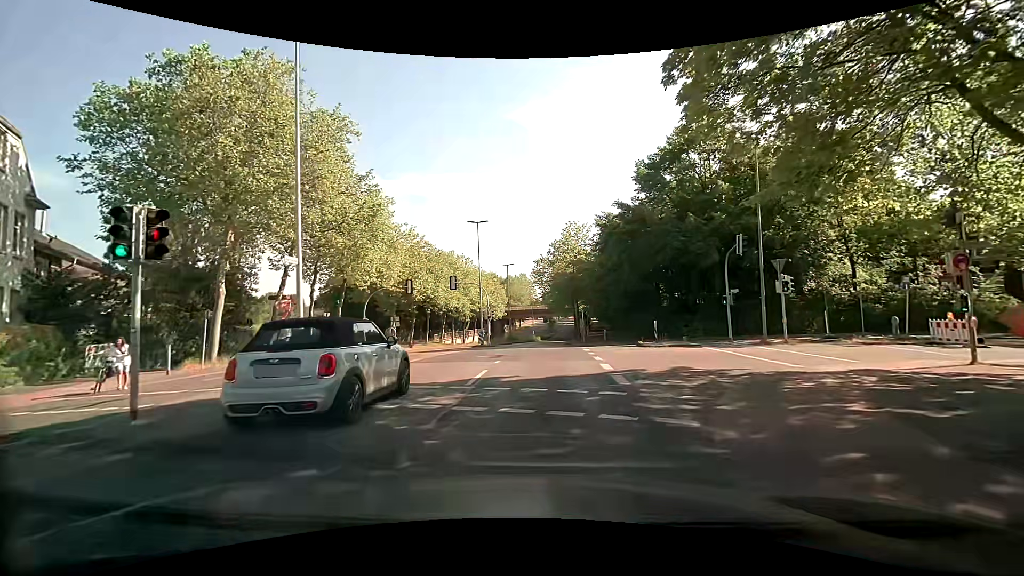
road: tertiary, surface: asphalt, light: Day
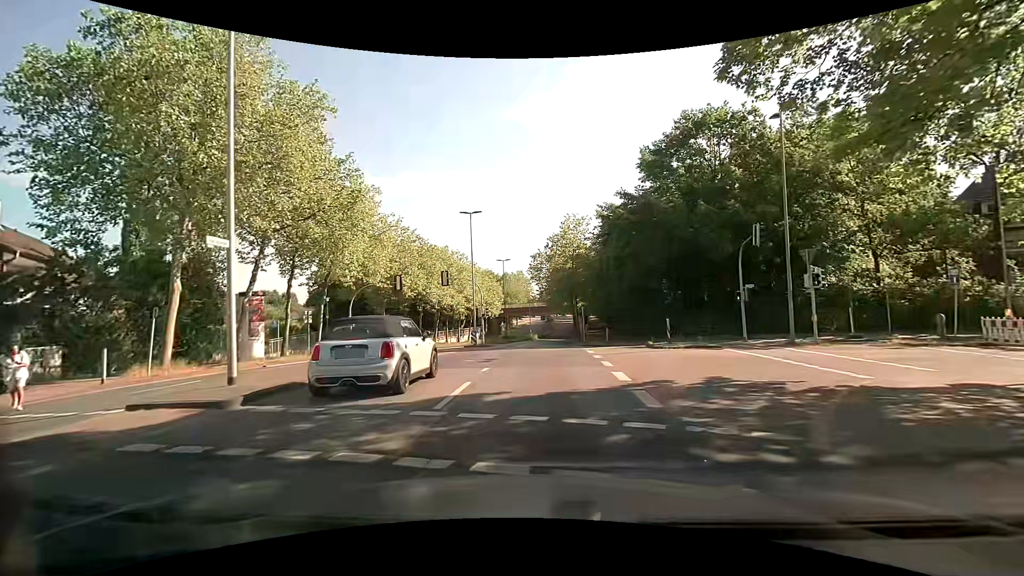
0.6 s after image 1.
(0.0, +3.0) m; +1°
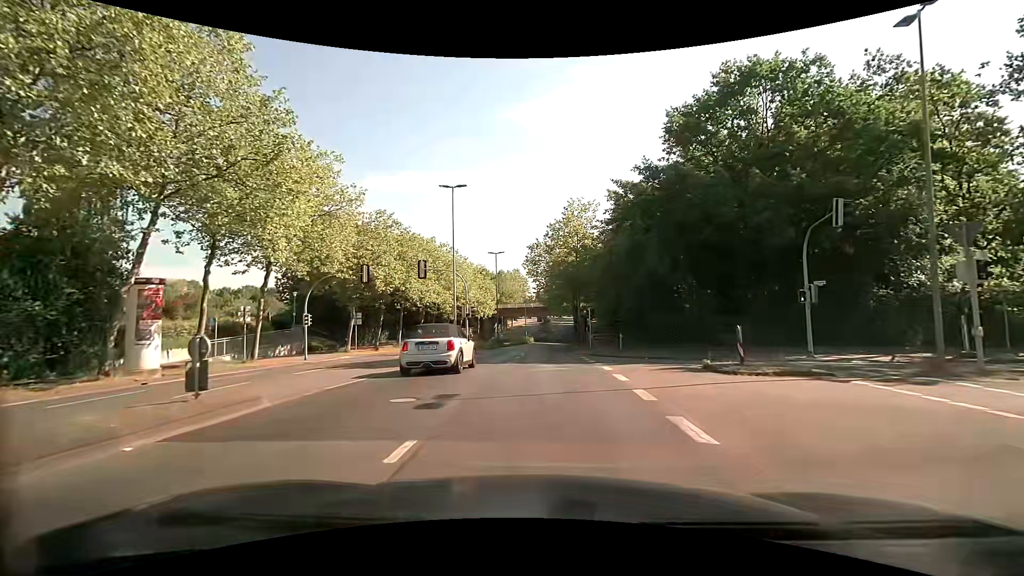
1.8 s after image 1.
(0.0, +8.2) m; 0°
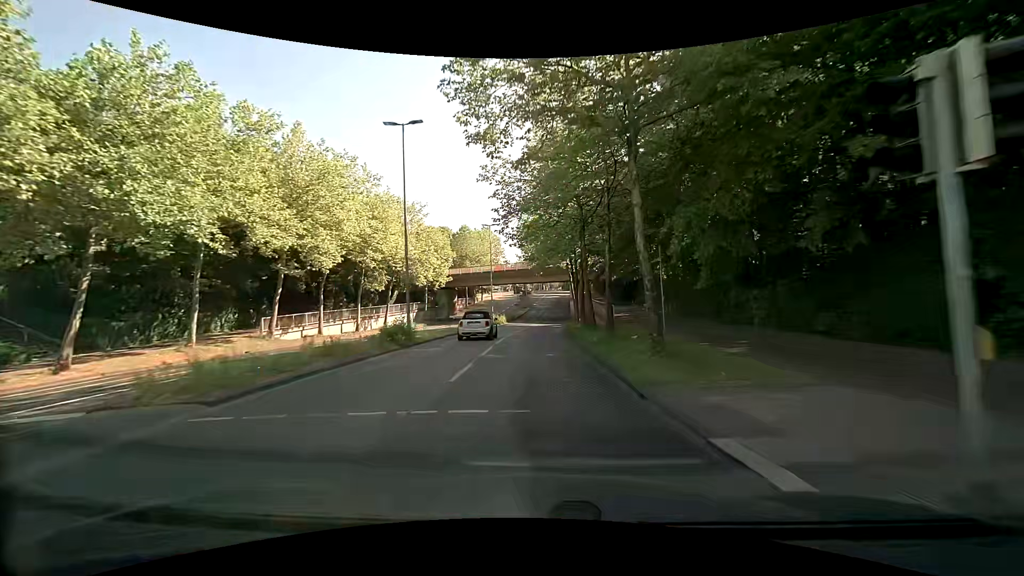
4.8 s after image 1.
(+1.1, +32.7) m; +3°
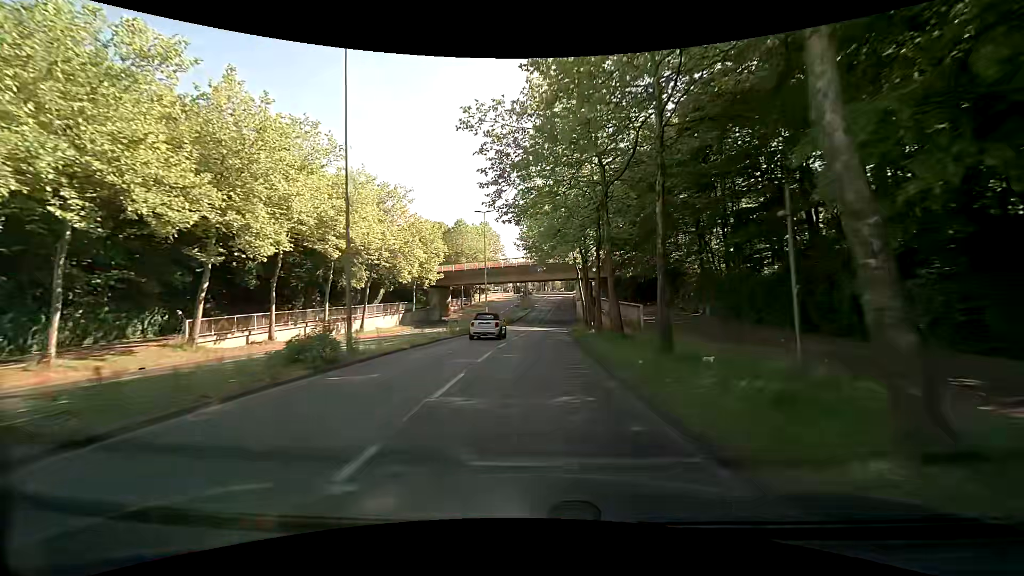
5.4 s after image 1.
(0.0, +7.7) m; 0°
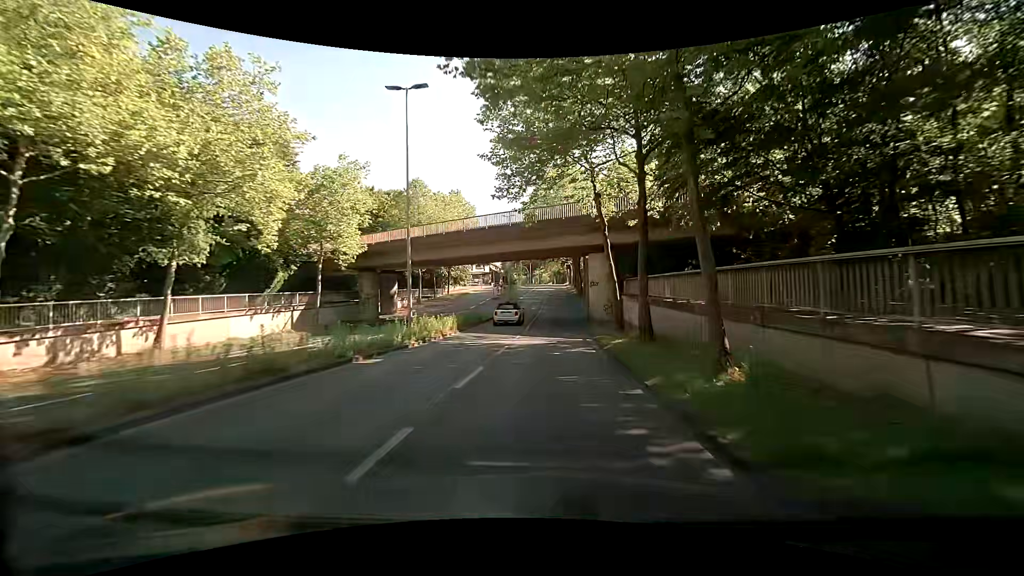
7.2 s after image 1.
(+0.1, +23.8) m; +2°
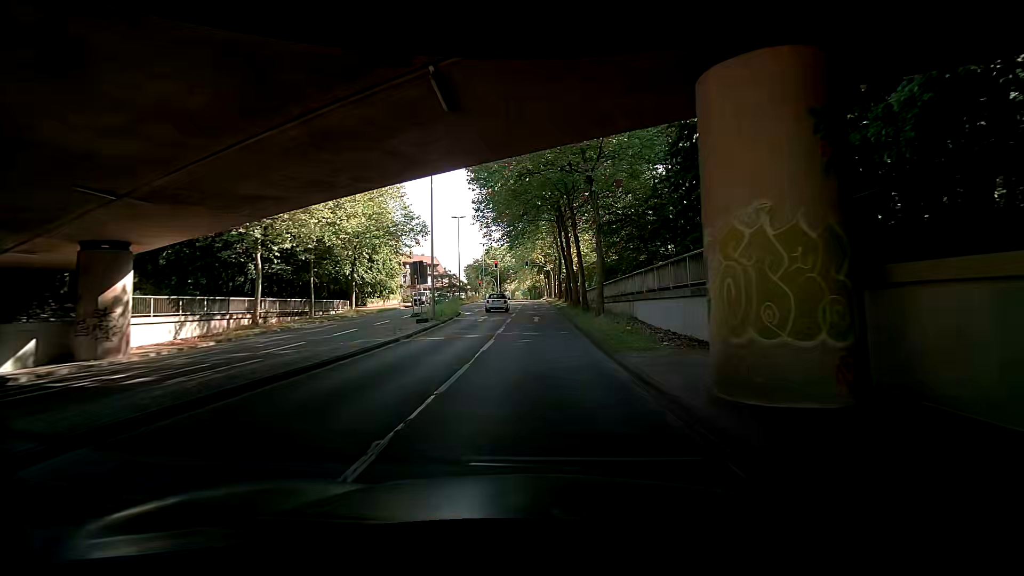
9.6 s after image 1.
(+0.9, +31.7) m; +4°
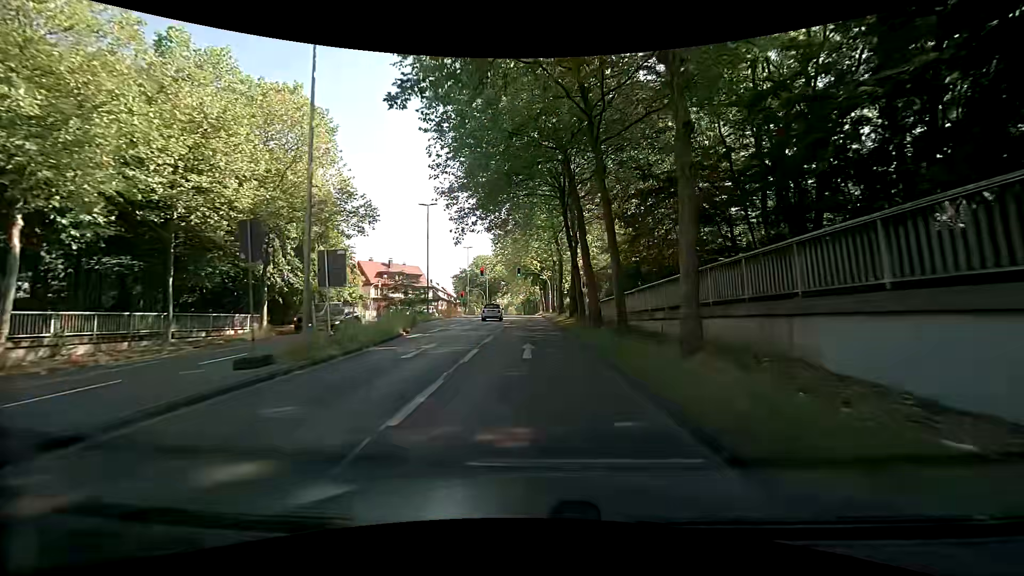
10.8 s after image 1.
(-0.4, +14.6) m; -1°
(0, +10) (0, +20) (0, +30) (0, +40) (0, +50) (0, +60) (0, +70) (0, +80) (0, +90) (0, +100) m
